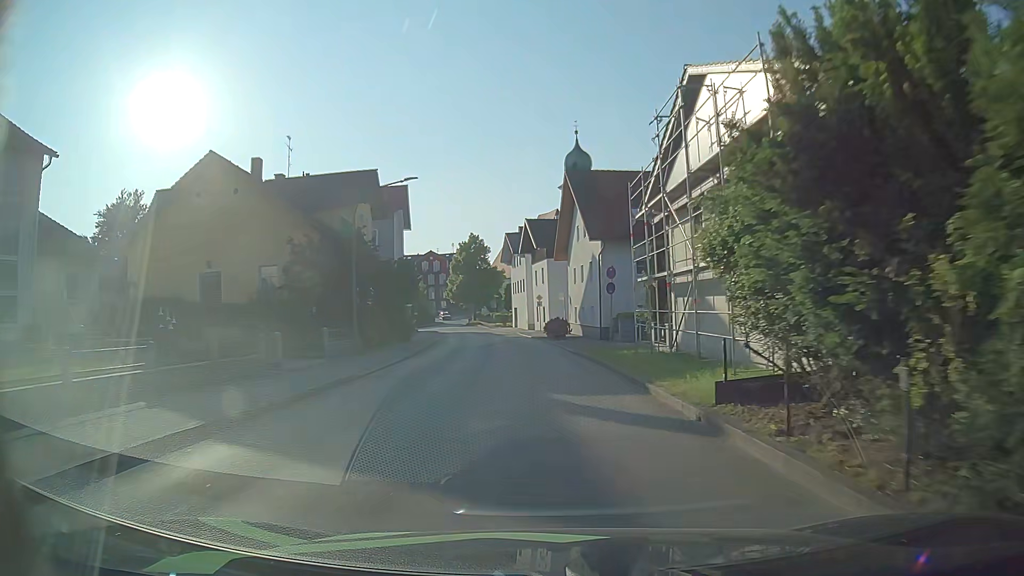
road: unclassified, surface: asphalt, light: Day
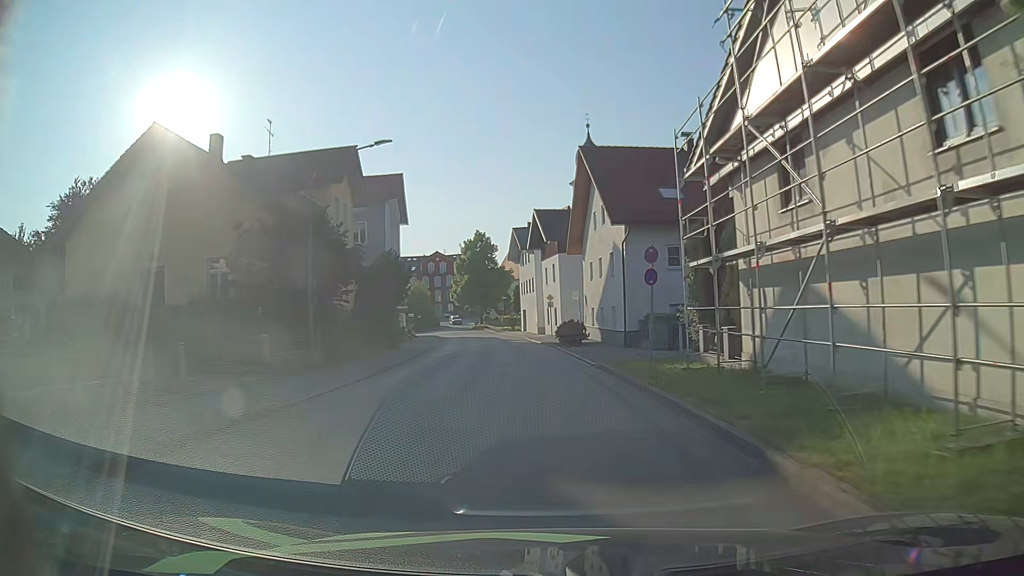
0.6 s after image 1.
(-0.1, +6.6) m; -1°
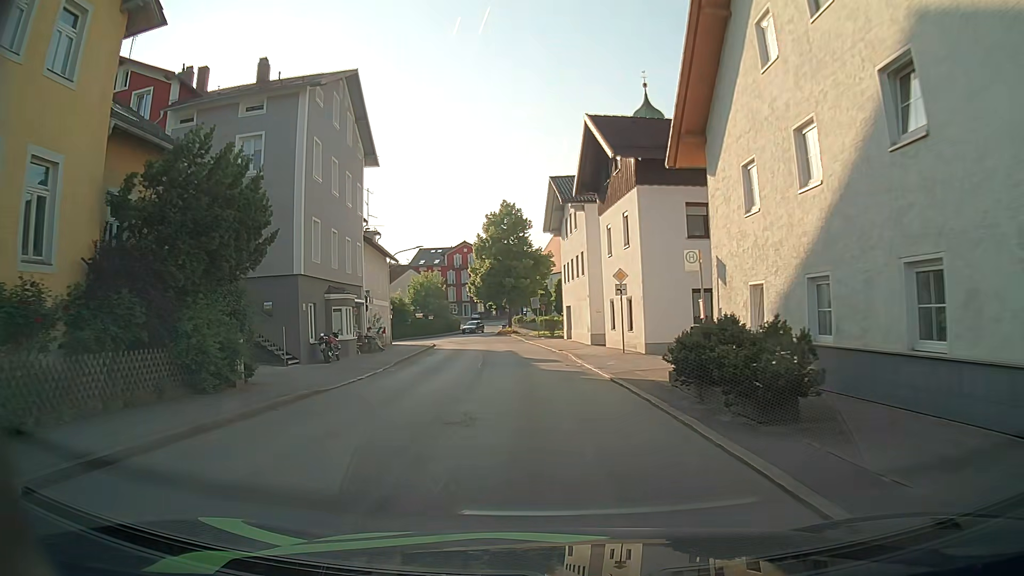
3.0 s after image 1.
(-0.9, +24.9) m; -4°
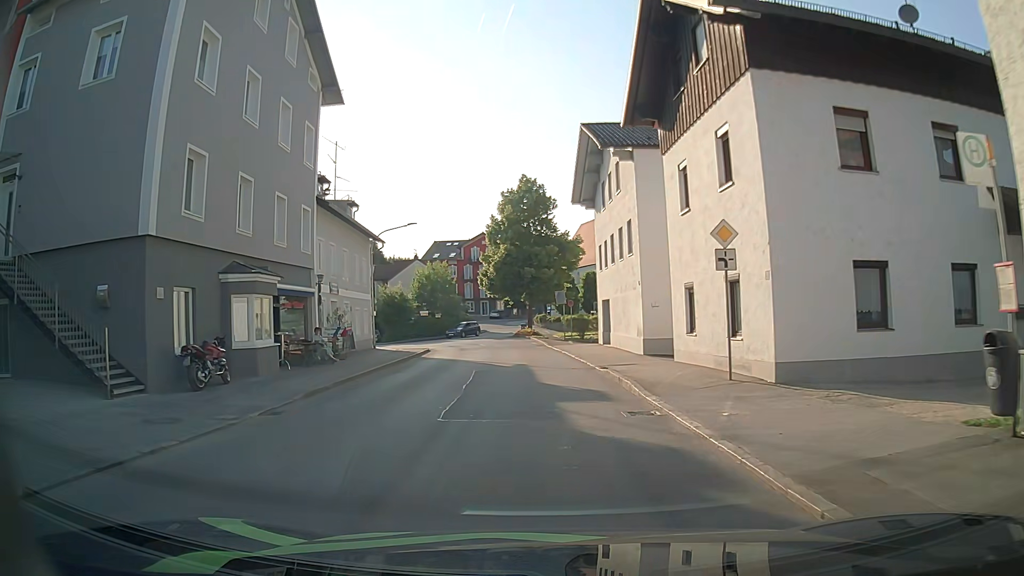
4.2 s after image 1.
(-0.3, +11.6) m; -2°
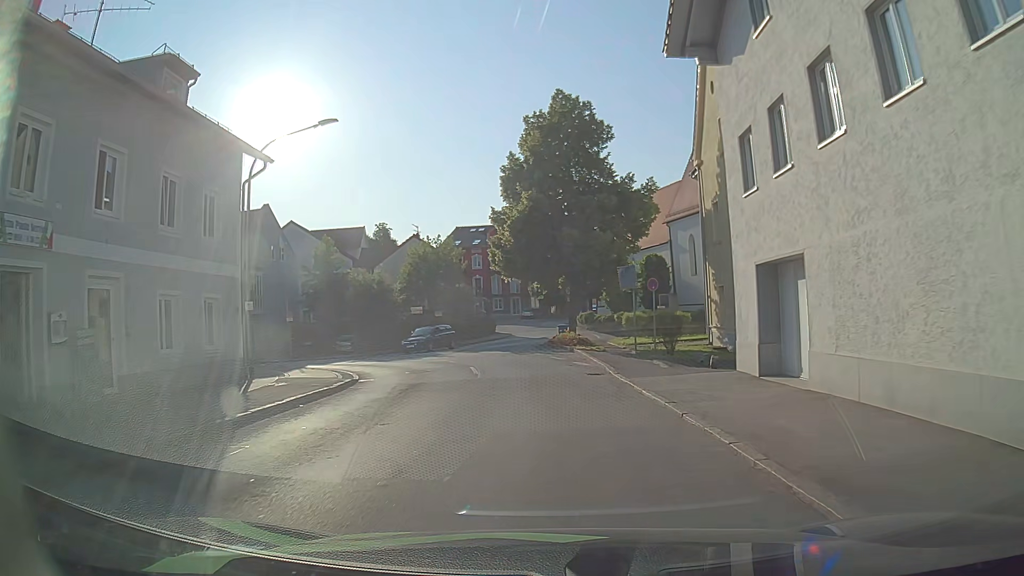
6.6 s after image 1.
(-0.7, +21.3) m; -2°
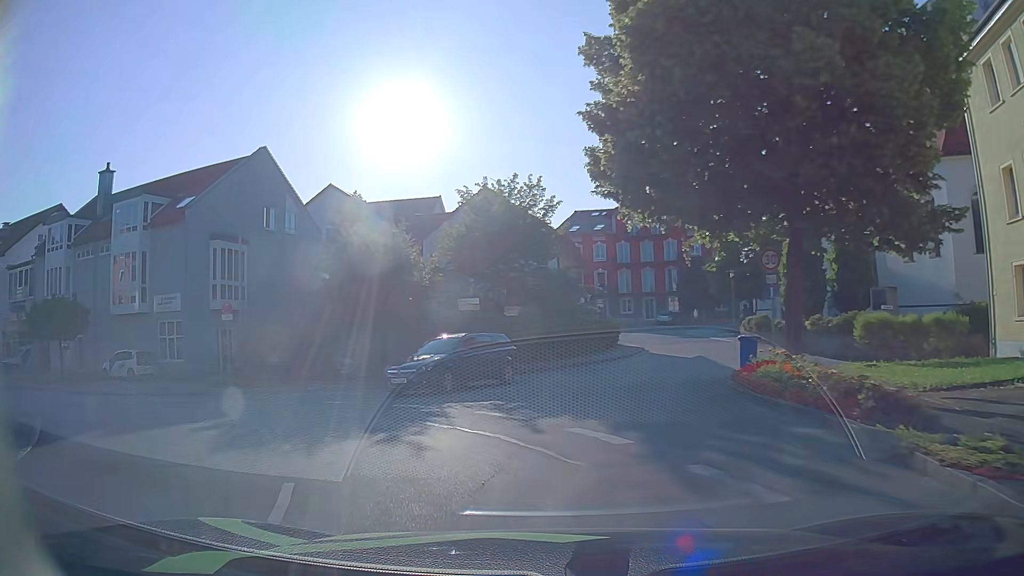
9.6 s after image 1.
(-1.4, +21.0) m; -13°
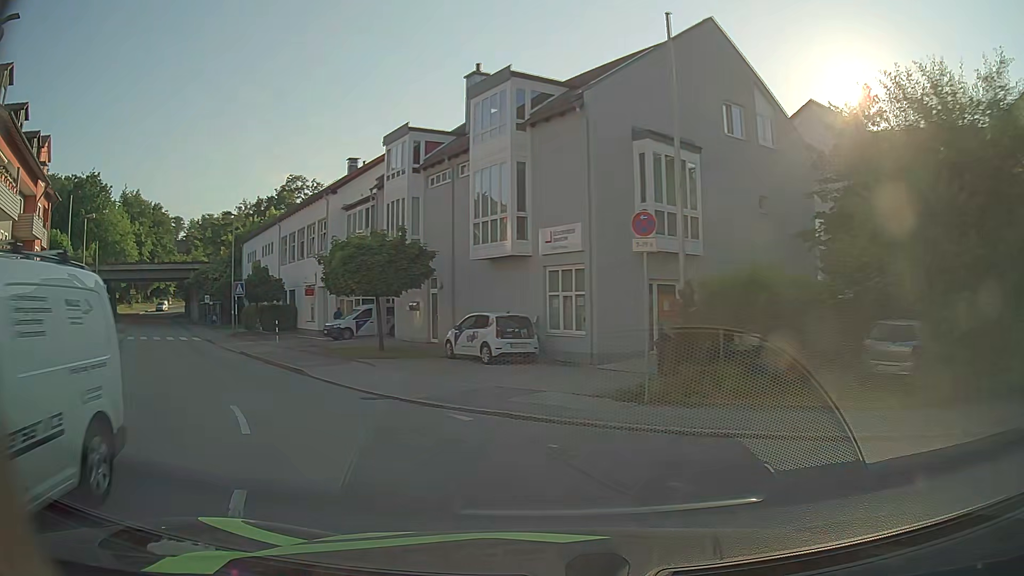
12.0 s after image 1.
(-4.4, +12.7) m; -39°
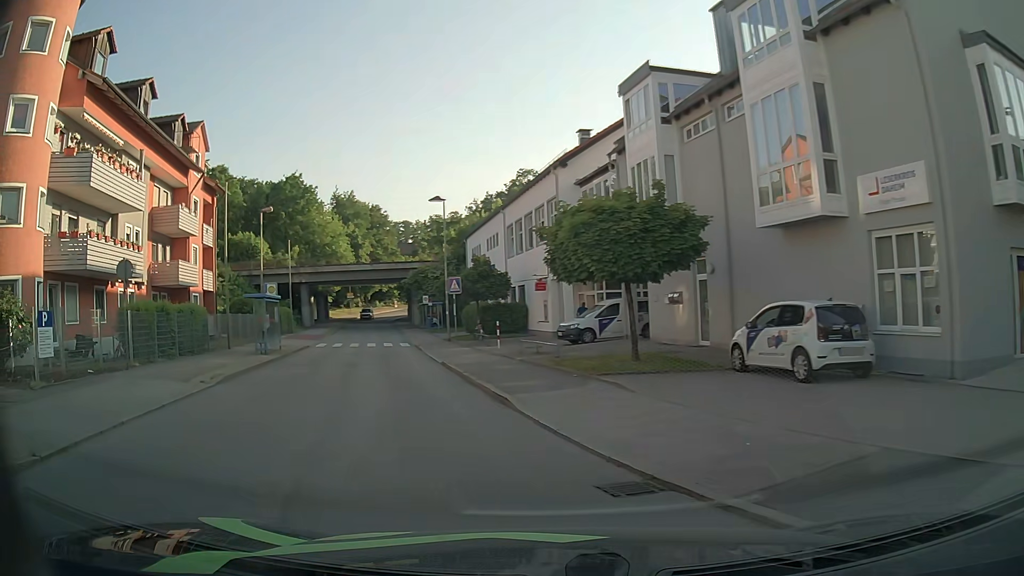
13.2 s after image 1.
(-1.4, +7.2) m; -21°
